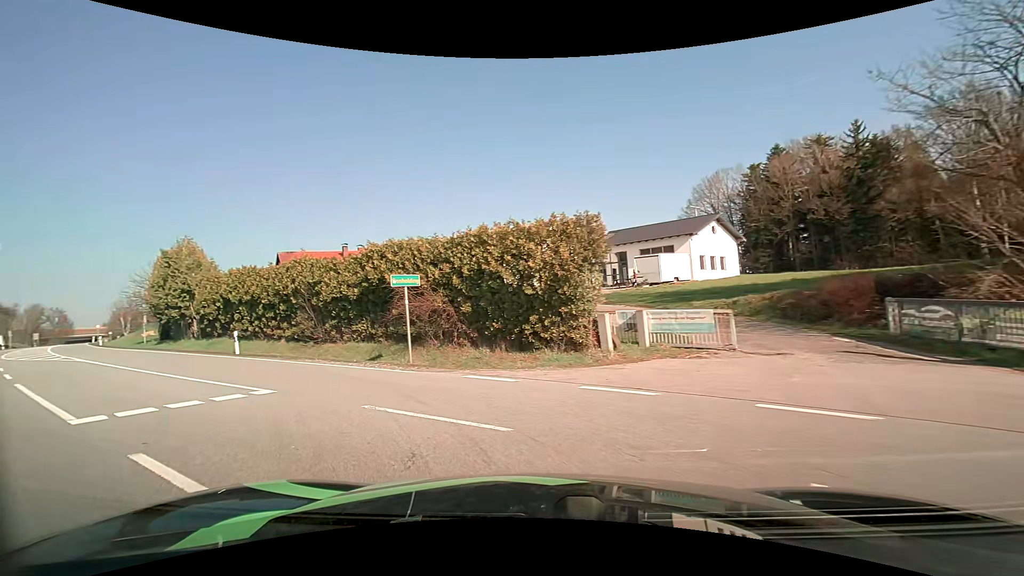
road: motorway_link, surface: asphalt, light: Day
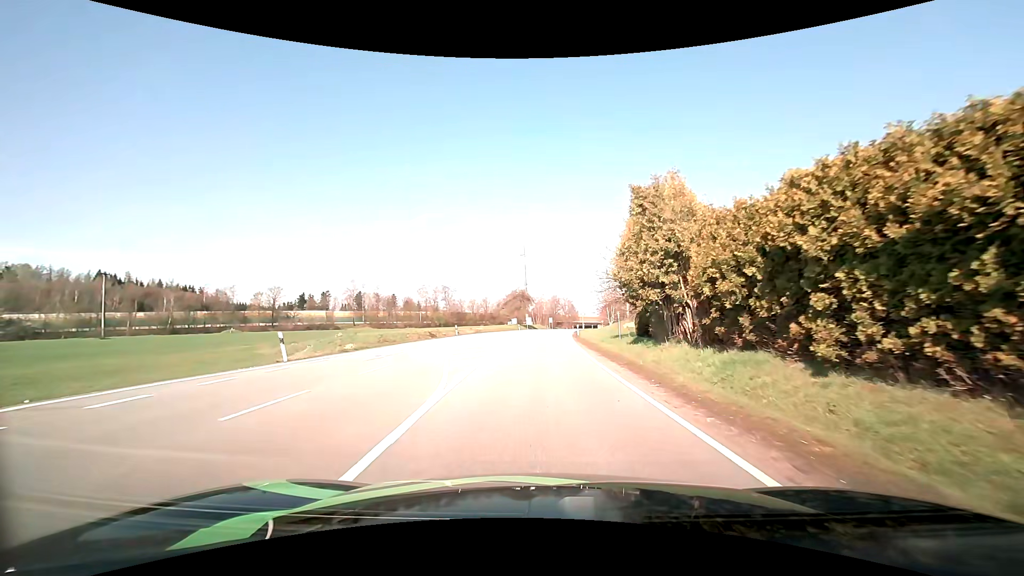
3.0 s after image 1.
(-12.7, +19.5) m; -50°
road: primary
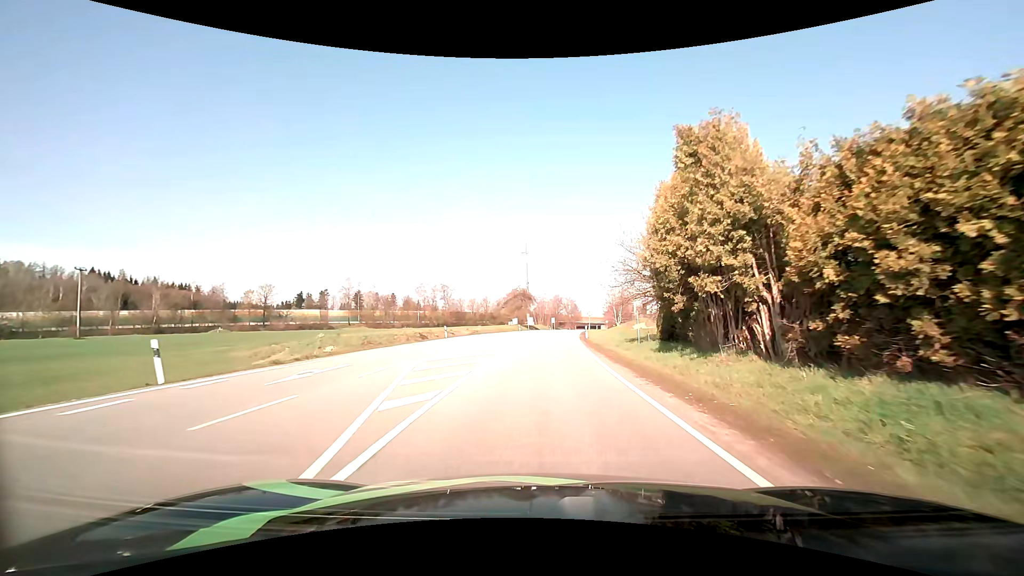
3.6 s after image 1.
(0.0, +6.7) m; 0°
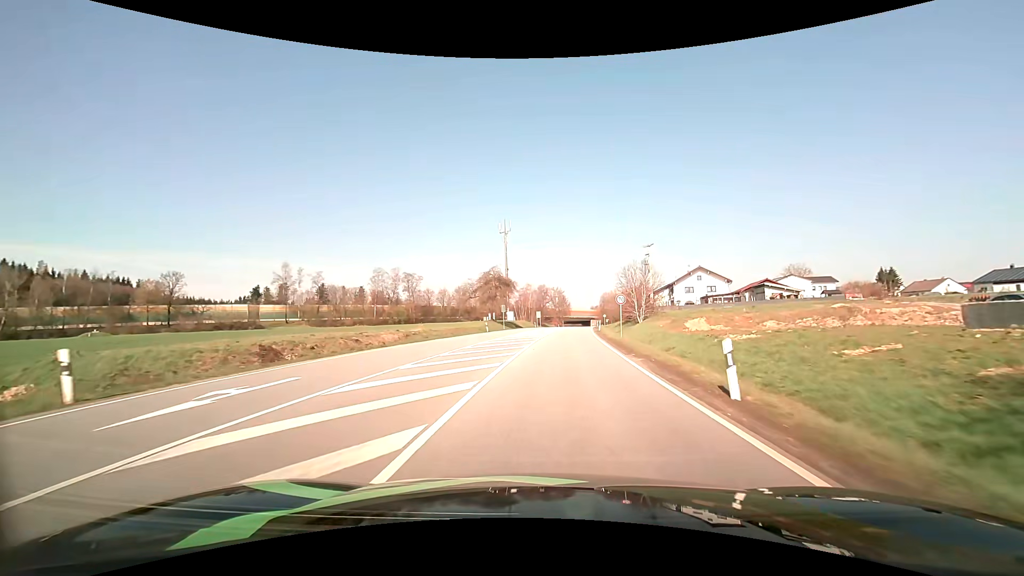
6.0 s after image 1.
(+0.3, +33.1) m; +2°
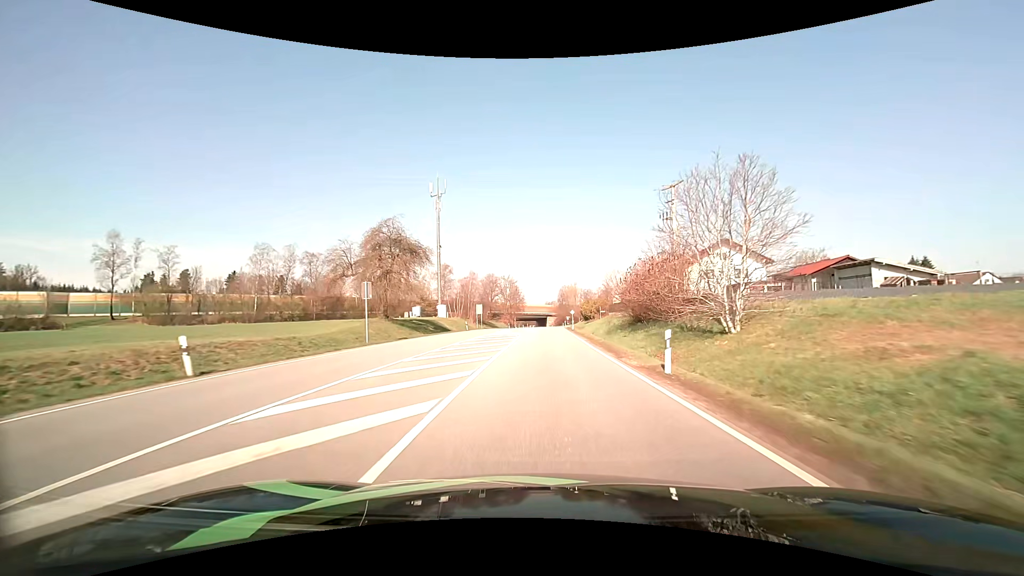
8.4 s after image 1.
(+1.9, +40.1) m; +5°
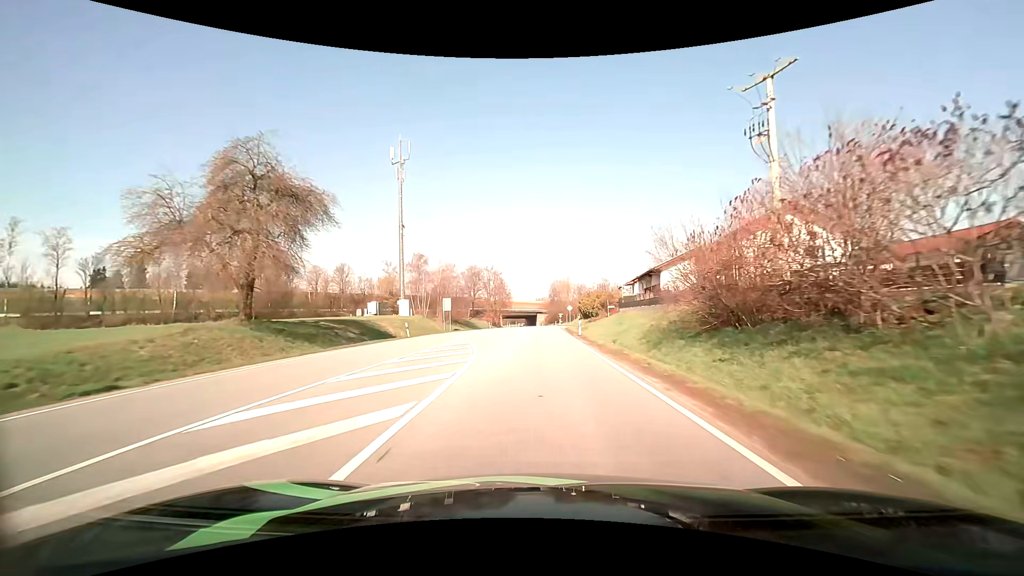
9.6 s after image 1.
(+0.3, +21.4) m; +1°
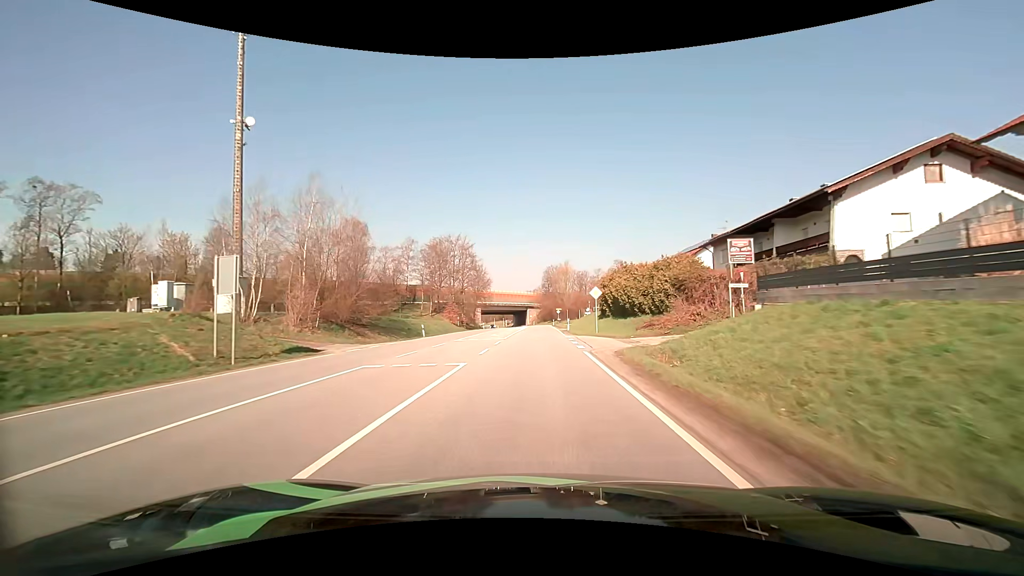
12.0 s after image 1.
(+0.5, +43.7) m; +1°
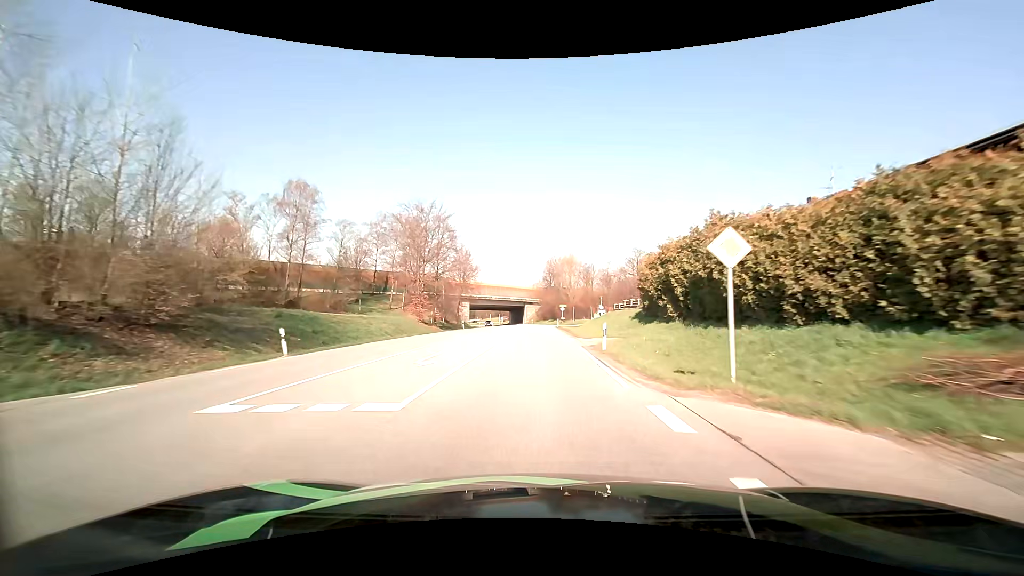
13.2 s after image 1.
(-0.1, +22.2) m; 0°
(0, +10) (0, +20) (0, +30) (0, +40) (0, +50) (0, +60) (0, +70) (0, +80) (-1, +90) (-2, +100) m
